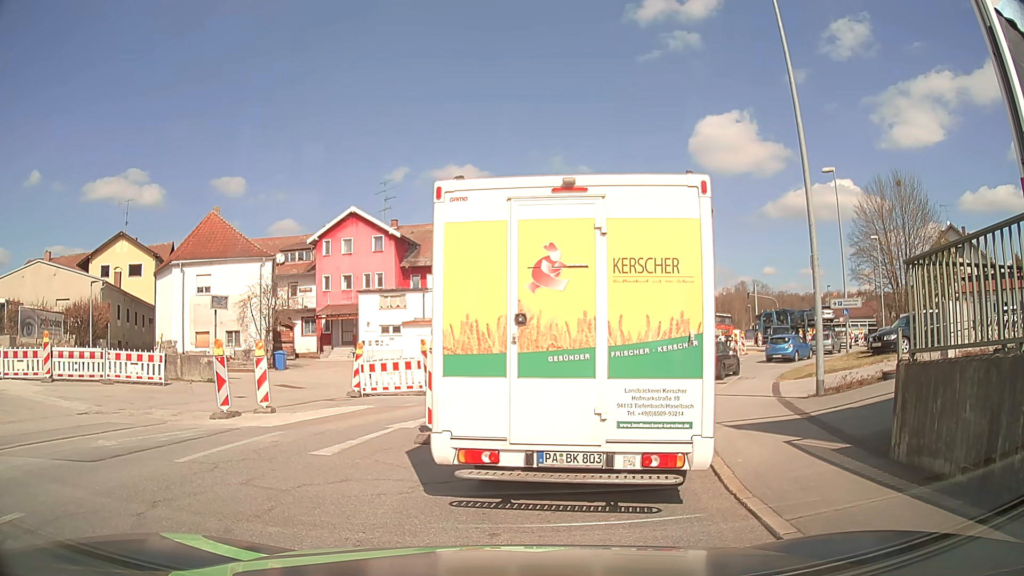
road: tertiary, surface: asphalt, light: Day
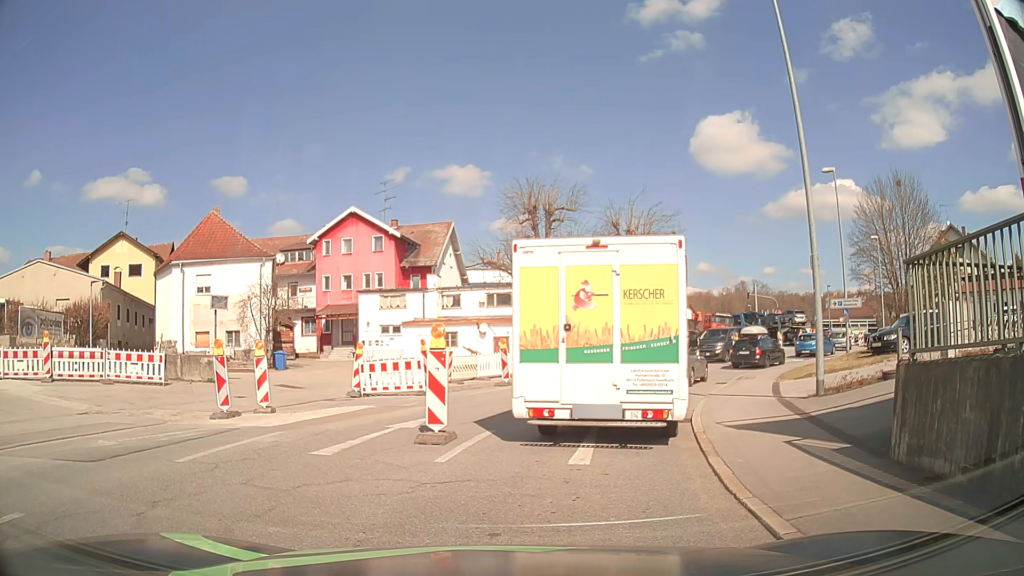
(0.0, 0.0) m; 0°
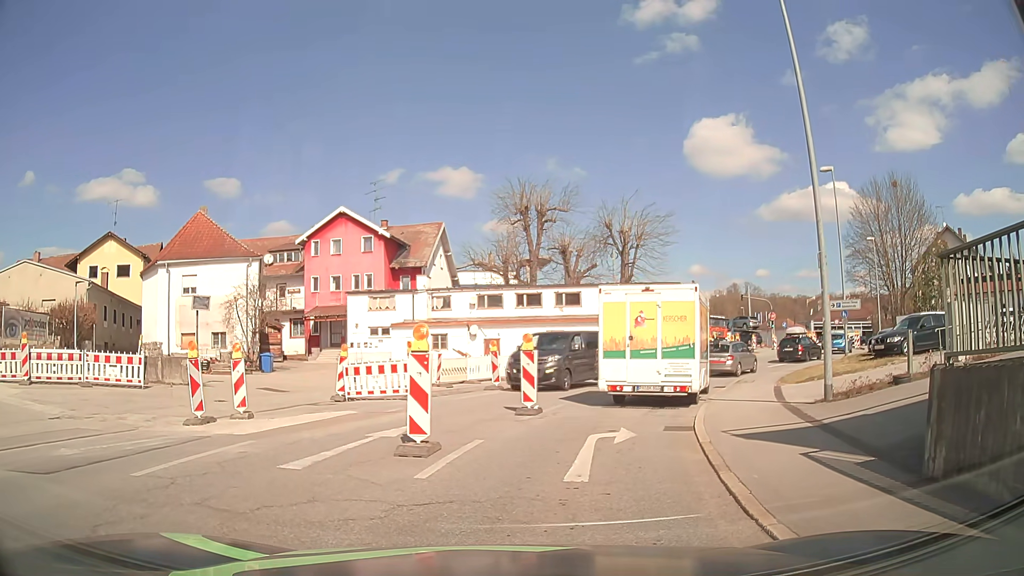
(0.0, +0.9) m; 0°
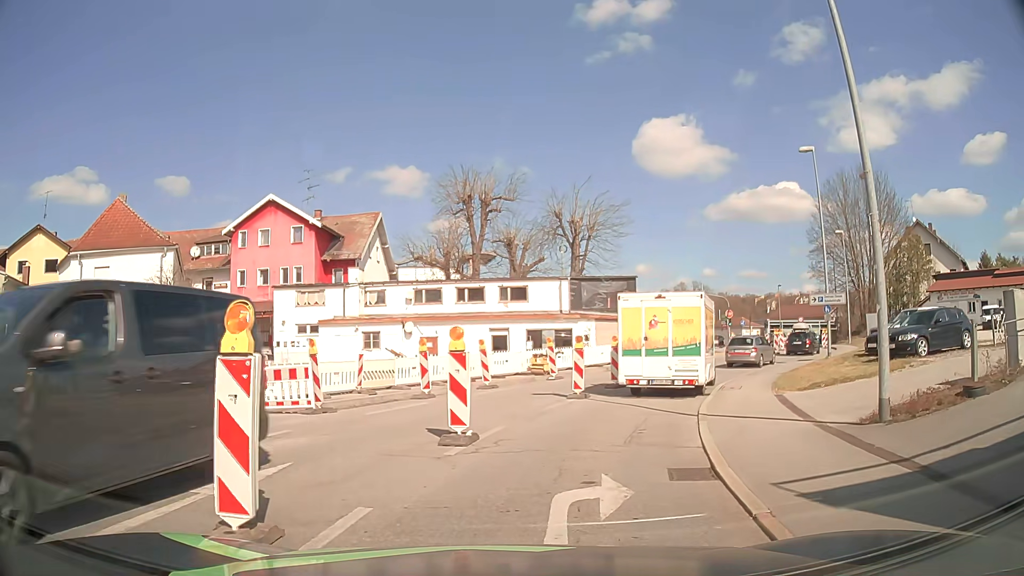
(+0.1, +4.5) m; +4°
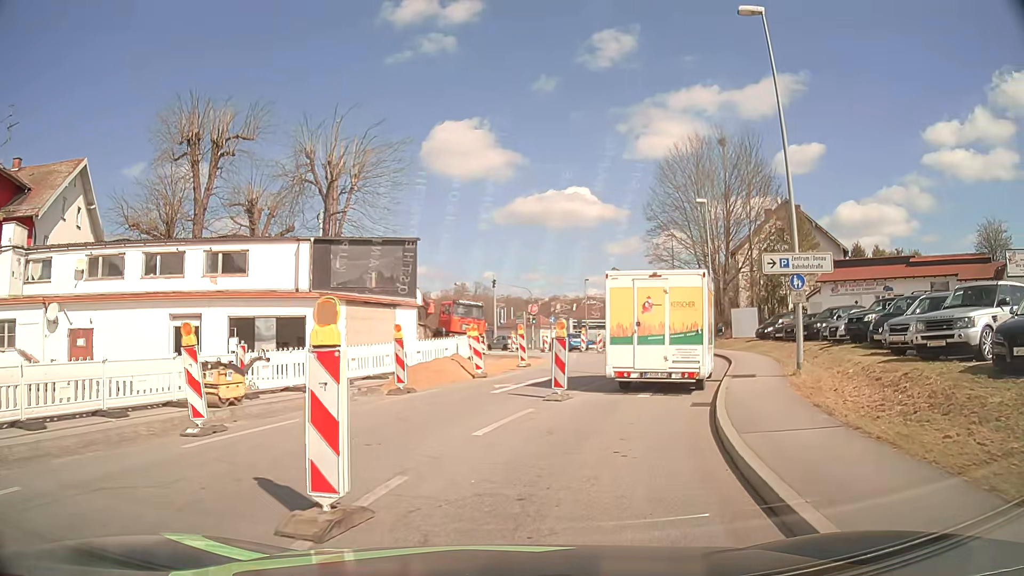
(+2.2, +16.7) m; +17°
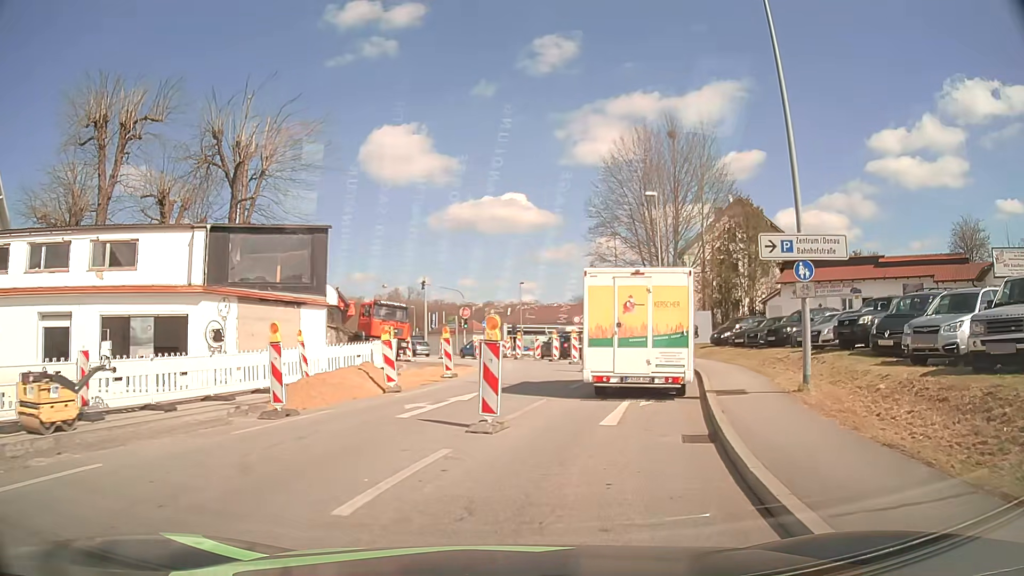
(+0.2, +4.2) m; +6°
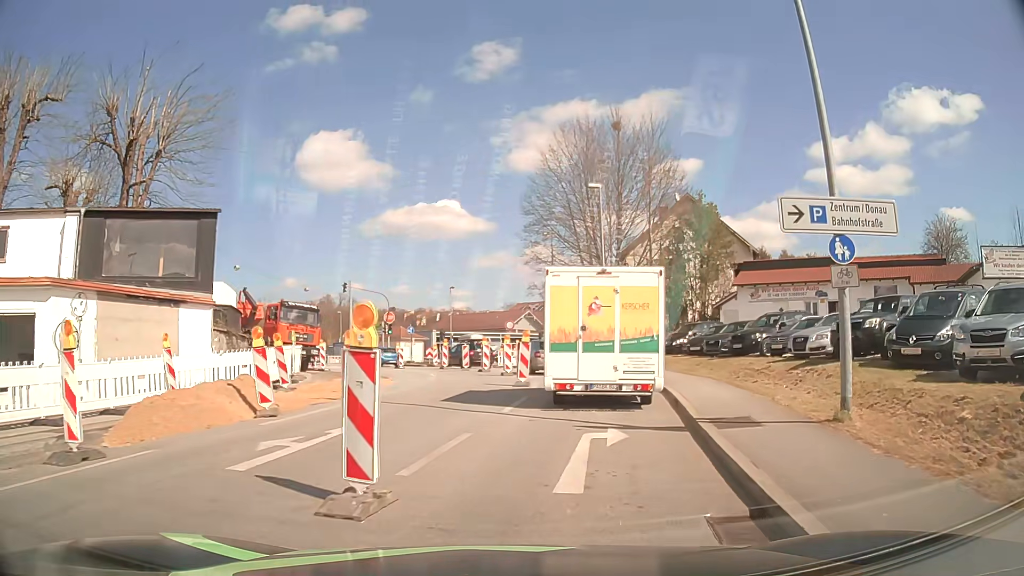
(+0.2, +4.3) m; +6°
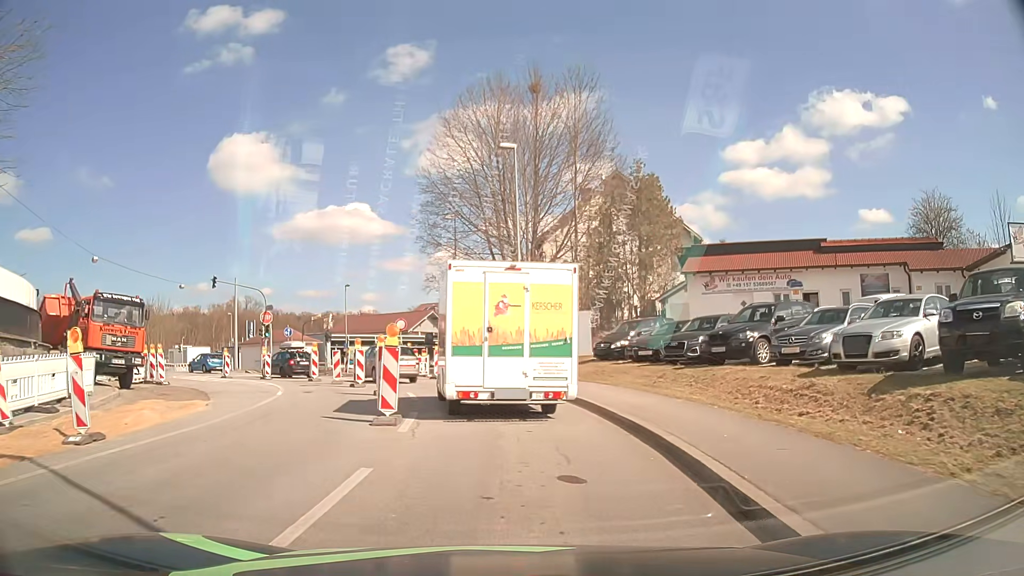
(+0.7, +8.4) m; +8°
(0, +10) (-1, +20) (-5, +29) (-11, +37) (-19, +43) (-28, +46) (-38, +45) (-47, +40) (-54, +32) (-60, +25) m
